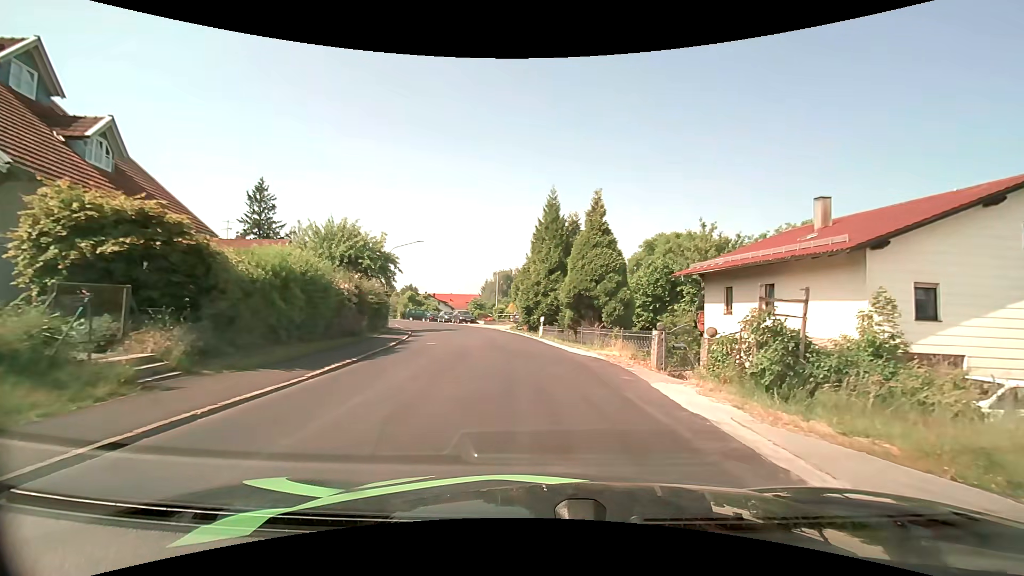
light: Day
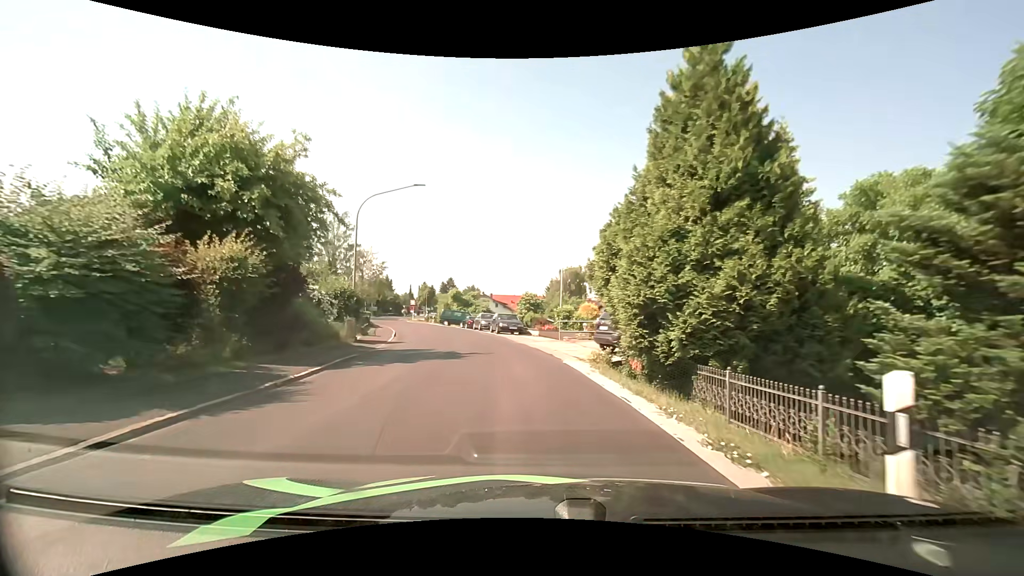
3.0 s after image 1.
(-1.5, +21.2) m; -8°
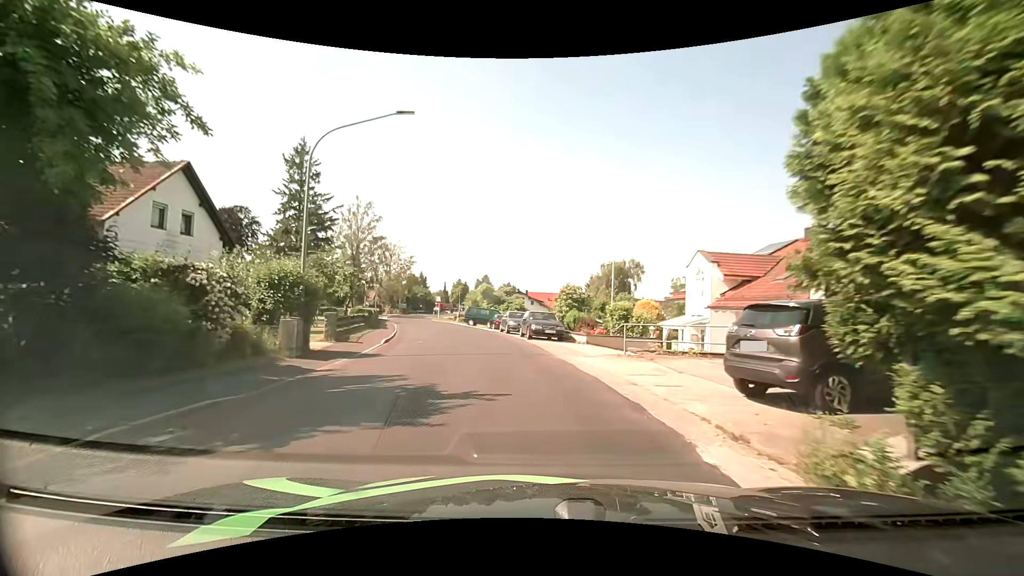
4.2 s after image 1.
(-0.3, +8.9) m; -4°
(-1, +10) (-2, +20) (-4, +30) (-7, +39) (-10, +49) (-13, +58) (-16, +68) (-19, +77) (-22, +87) (-24, +97) m
